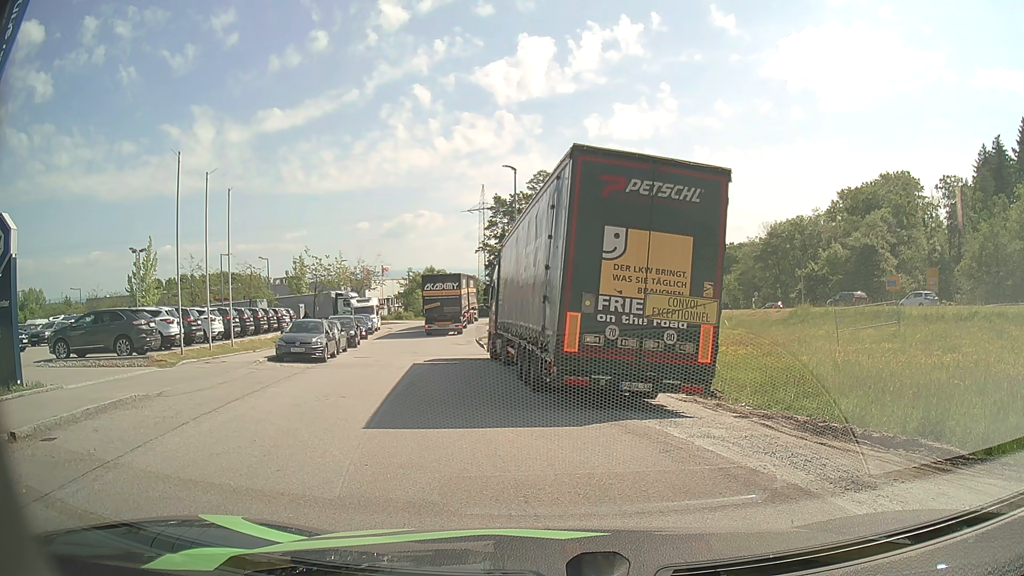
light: Day
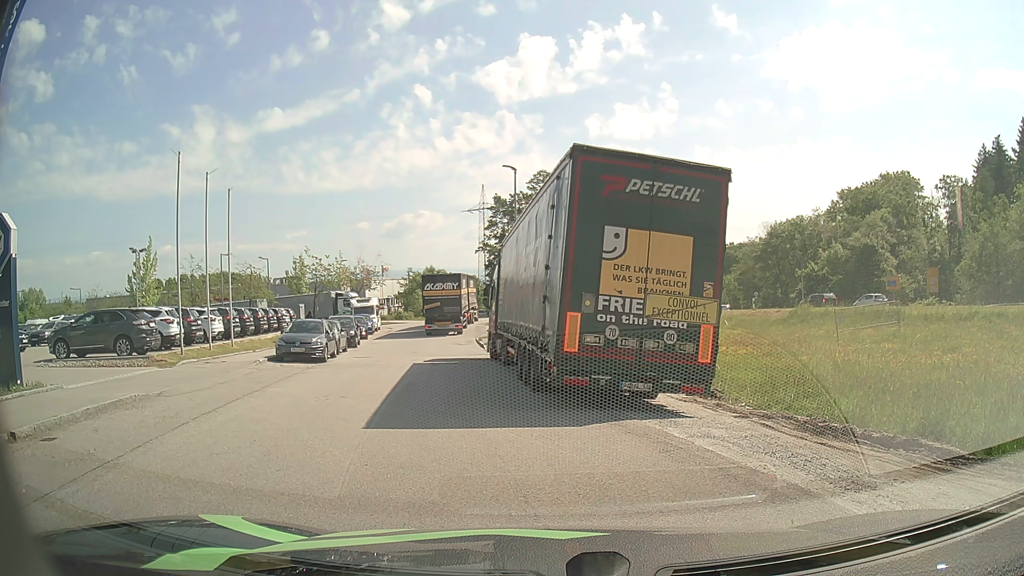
(0.0, 0.0) m; 0°
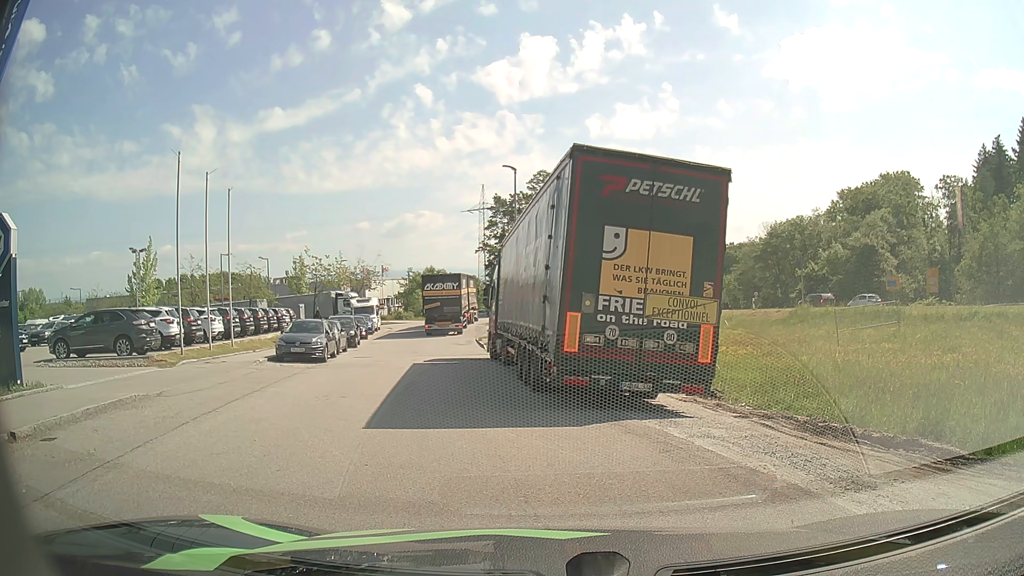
(0.0, 0.0) m; 0°
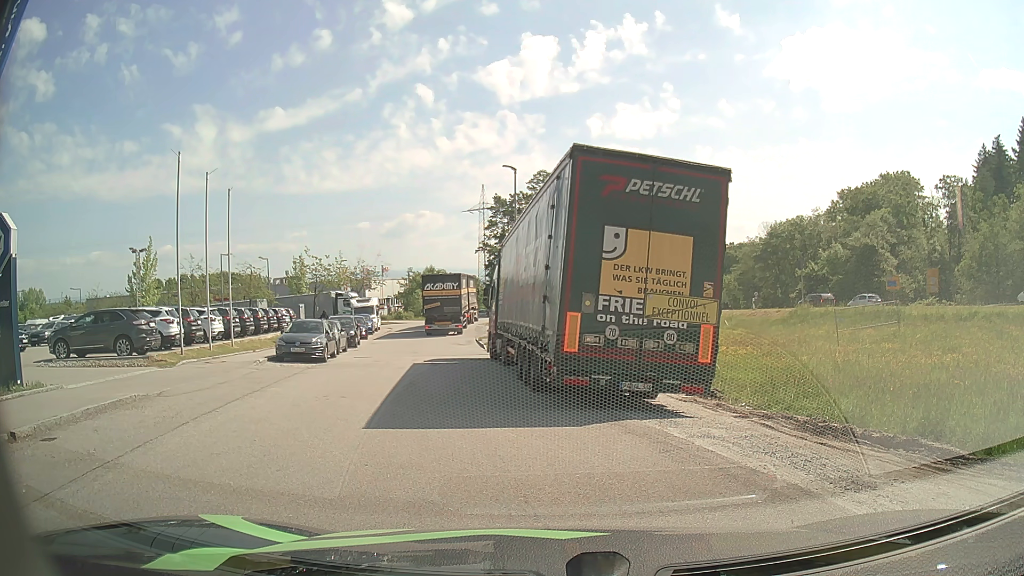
(0.0, 0.0) m; 0°
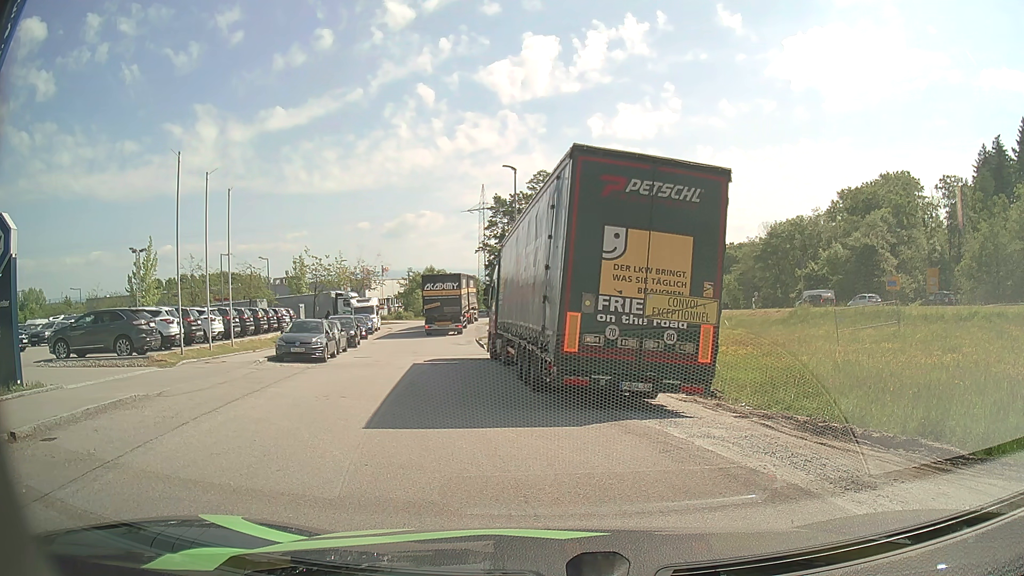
(0.0, 0.0) m; 0°
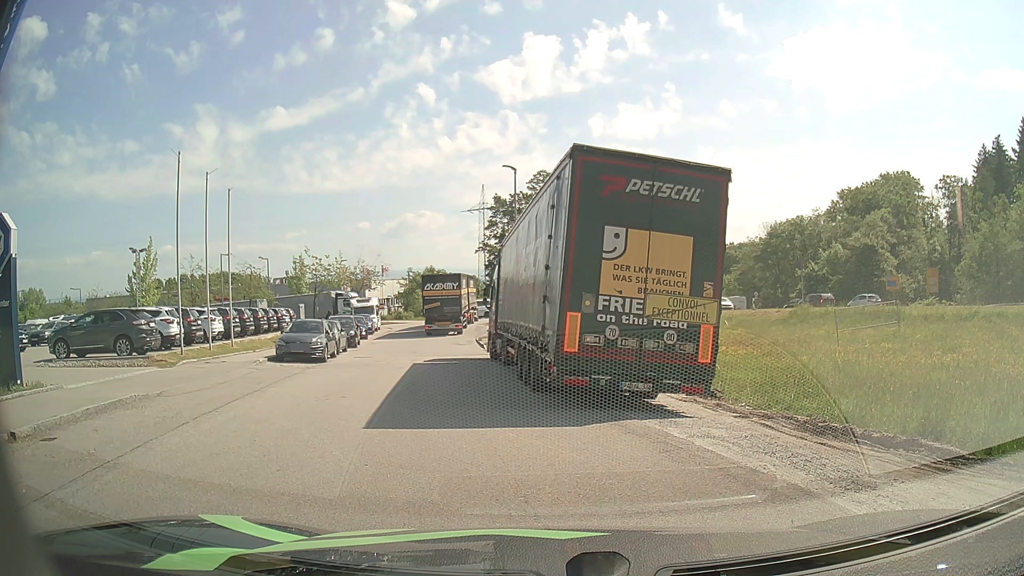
(0.0, 0.0) m; 0°
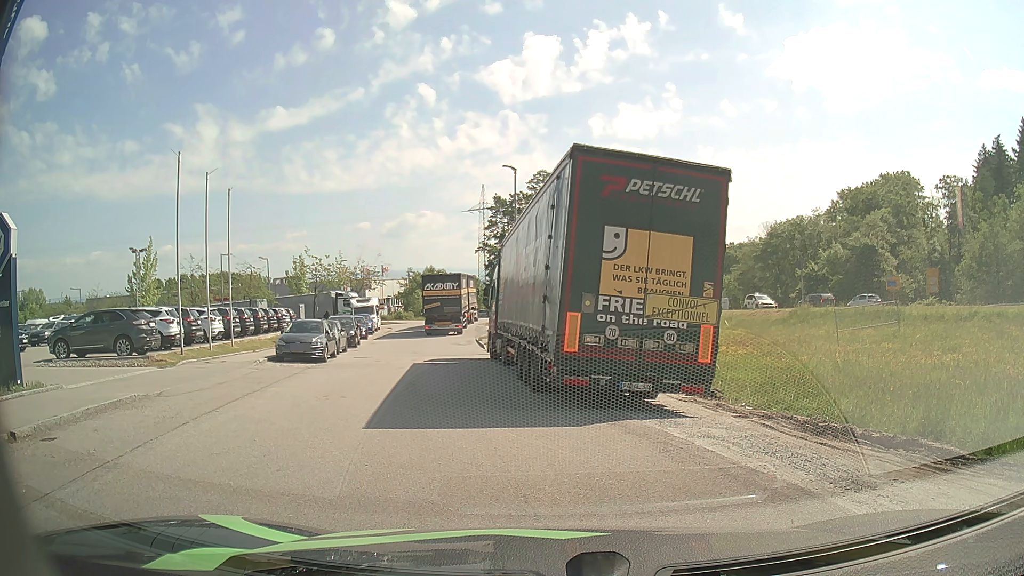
(0.0, 0.0) m; 0°
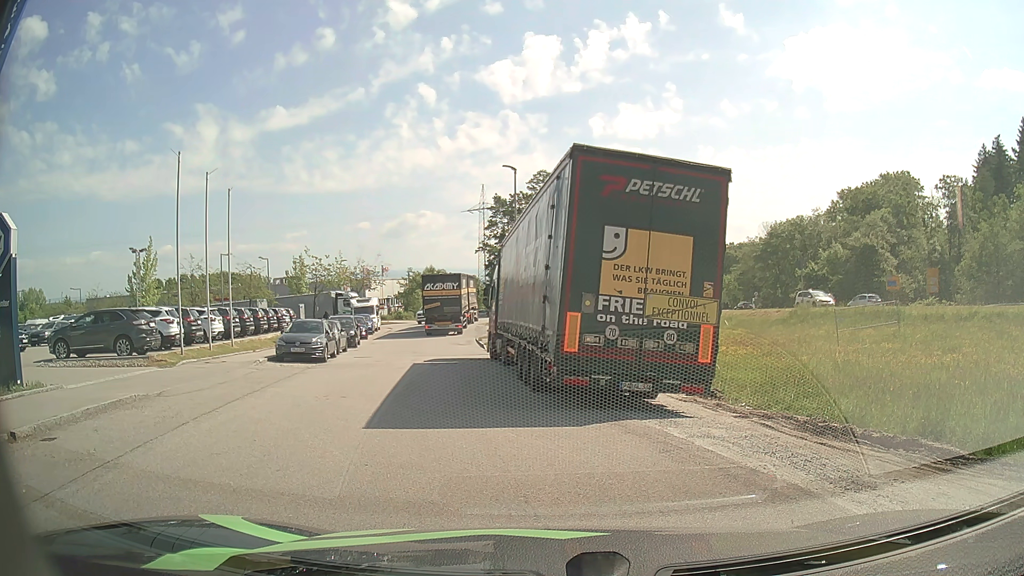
(0.0, 0.0) m; 0°
